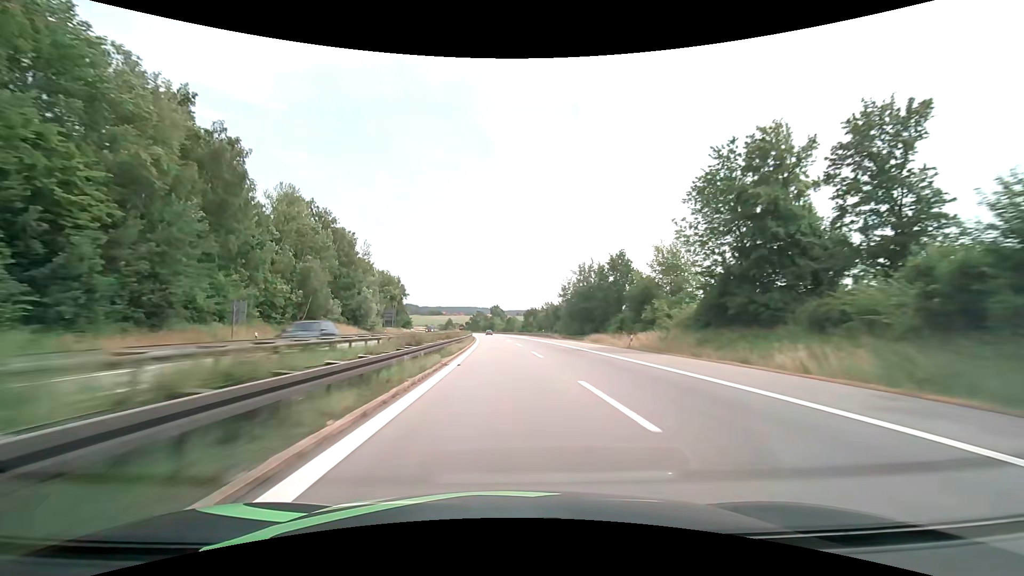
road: motorway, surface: asphalt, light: Day
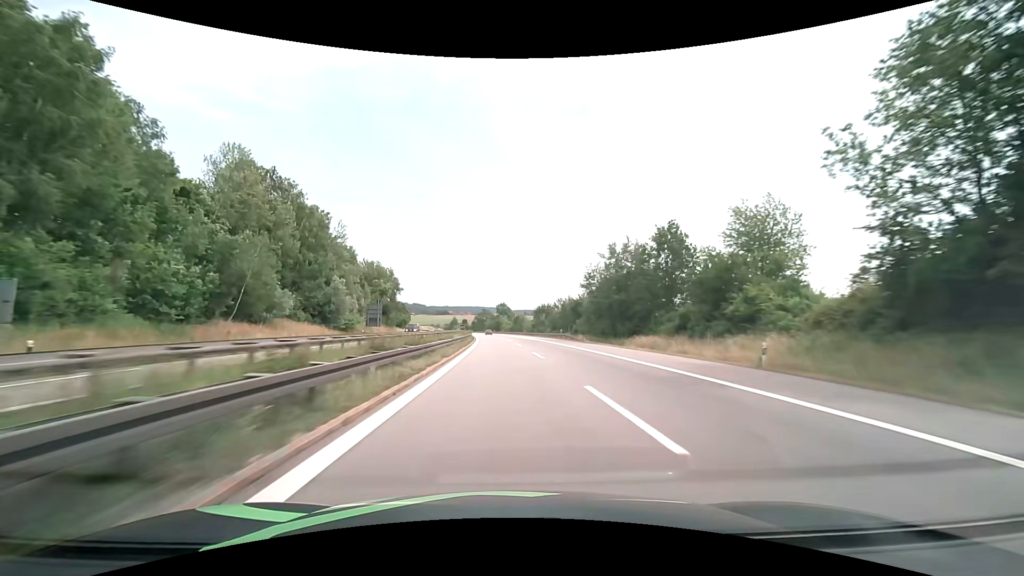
(-0.1, +18.8) m; -1°
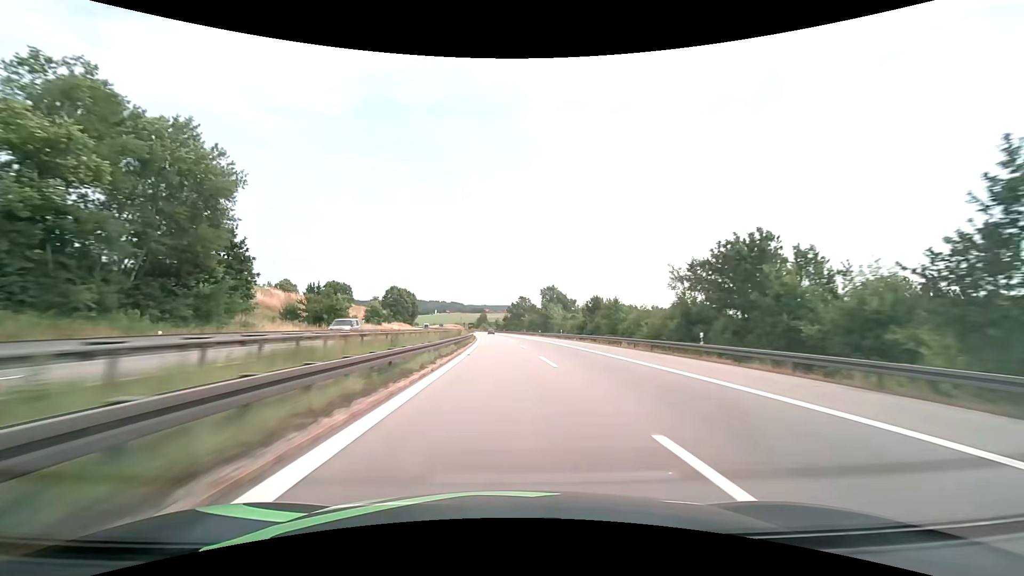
(-3.8, +94.4) m; -4°
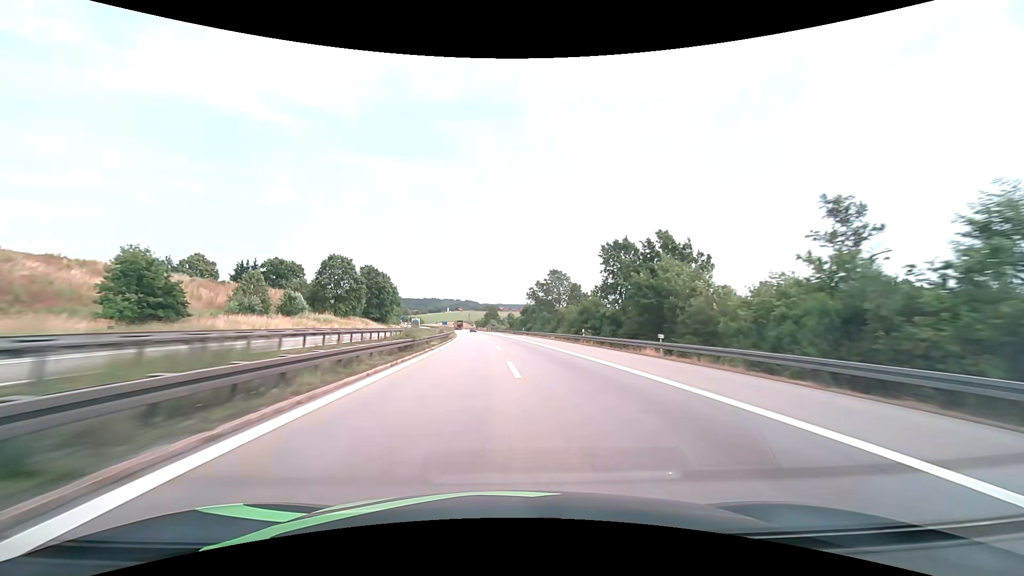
(-1.2, +76.0) m; -2°
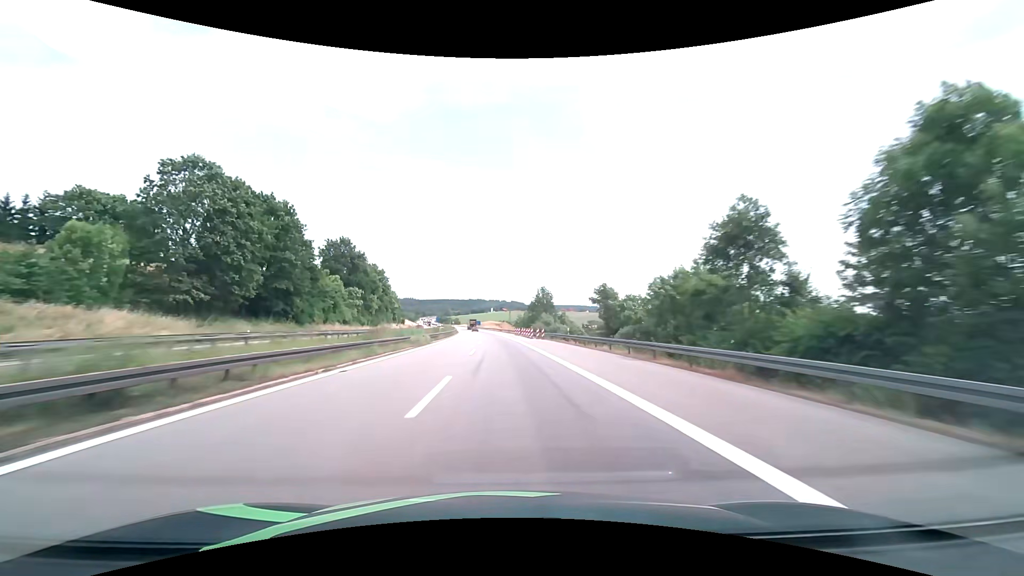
(-3.5, +95.0) m; -5°
(0, +10) (0, +20) (-1, +30) (-1, +40) (-1, +50) (-2, +60) (-2, +70) (-3, +80) (-4, +90) (-4, +100) m
